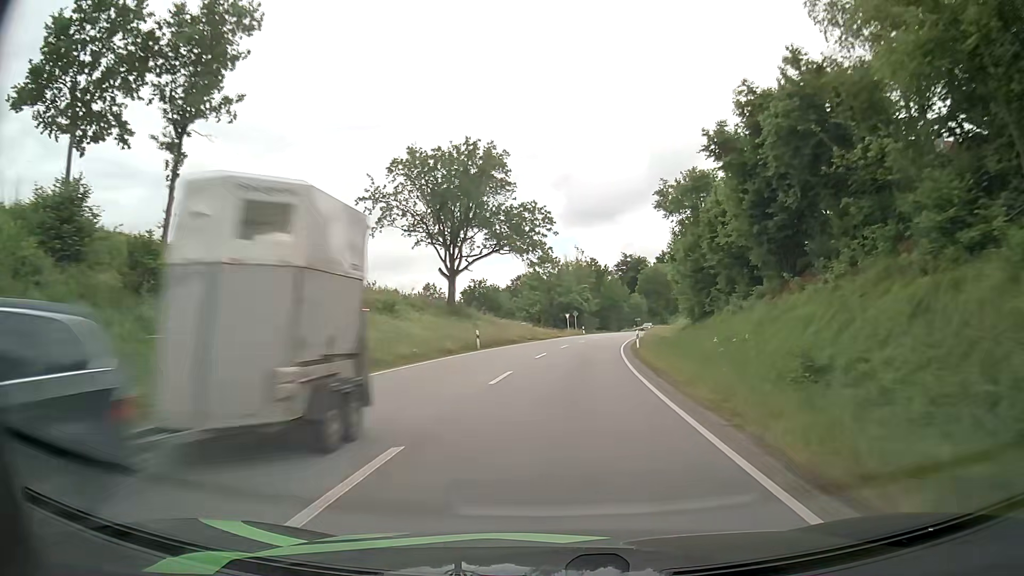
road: secondary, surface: asphalt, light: Day
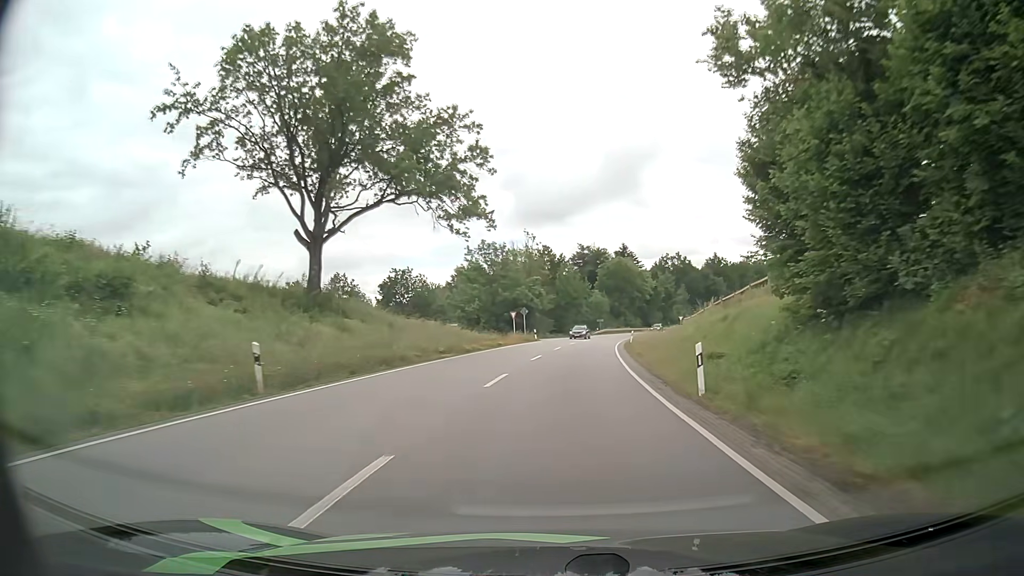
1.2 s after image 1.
(+0.8, +24.2) m; +4°
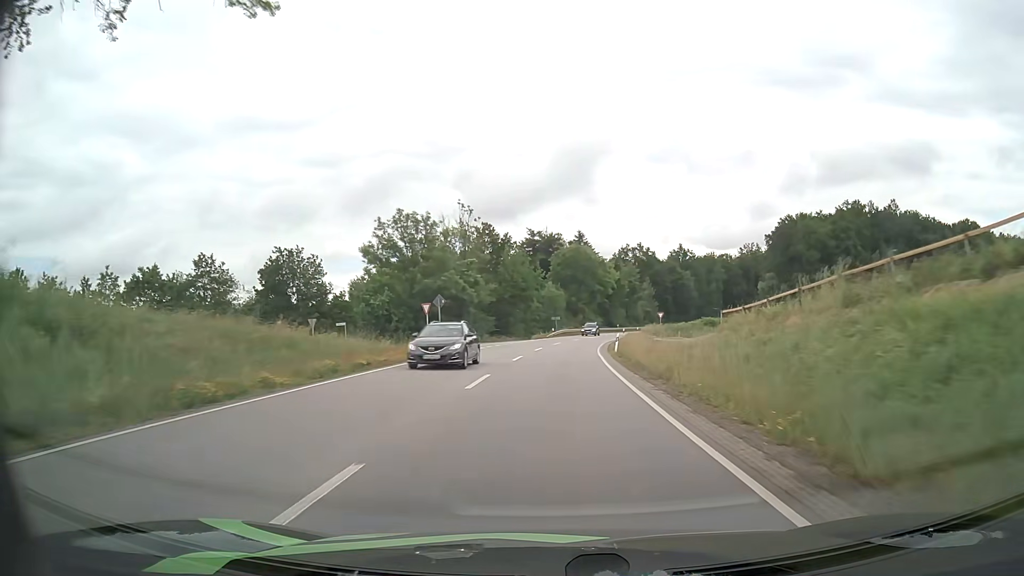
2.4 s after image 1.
(+1.0, +24.4) m; +5°
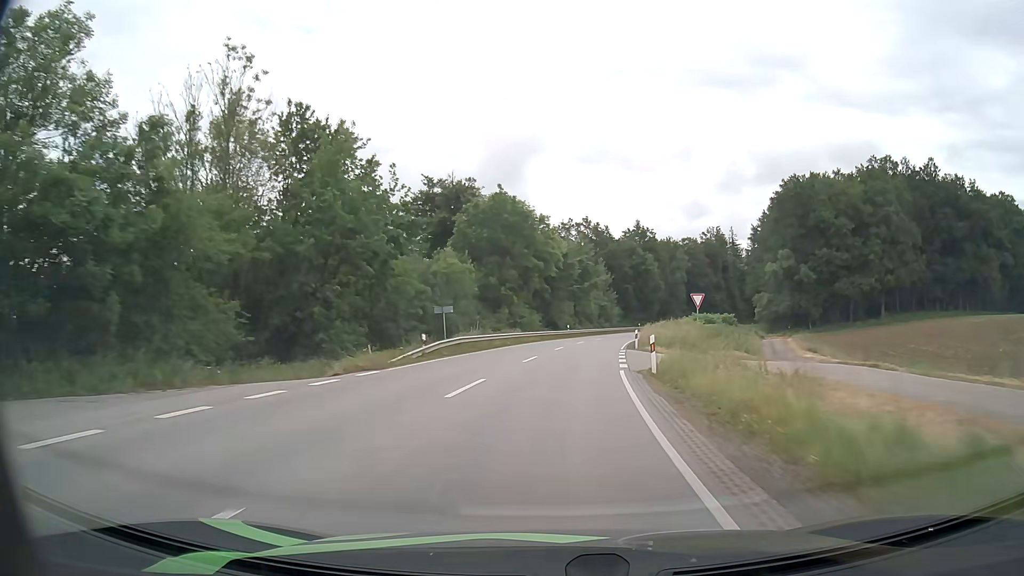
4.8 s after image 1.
(+2.5, +49.4) m; +6°
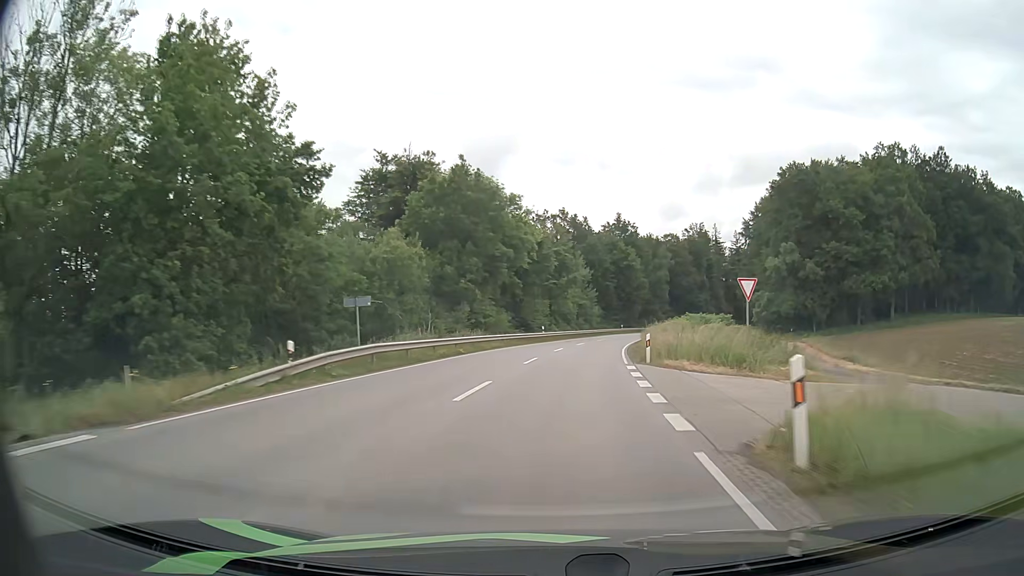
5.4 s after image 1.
(+0.2, +12.5) m; +2°
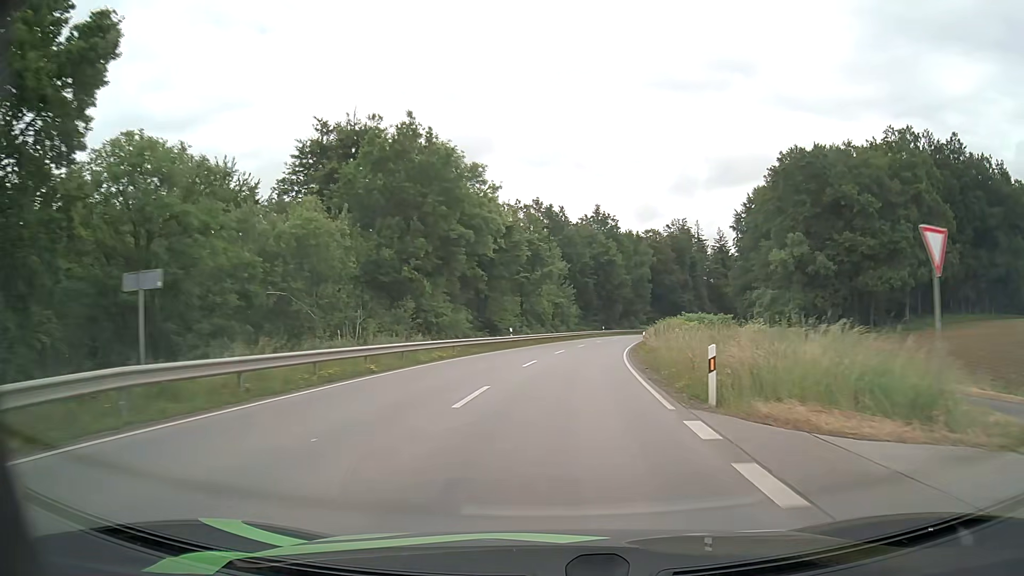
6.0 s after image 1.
(+0.2, +12.6) m; +2°
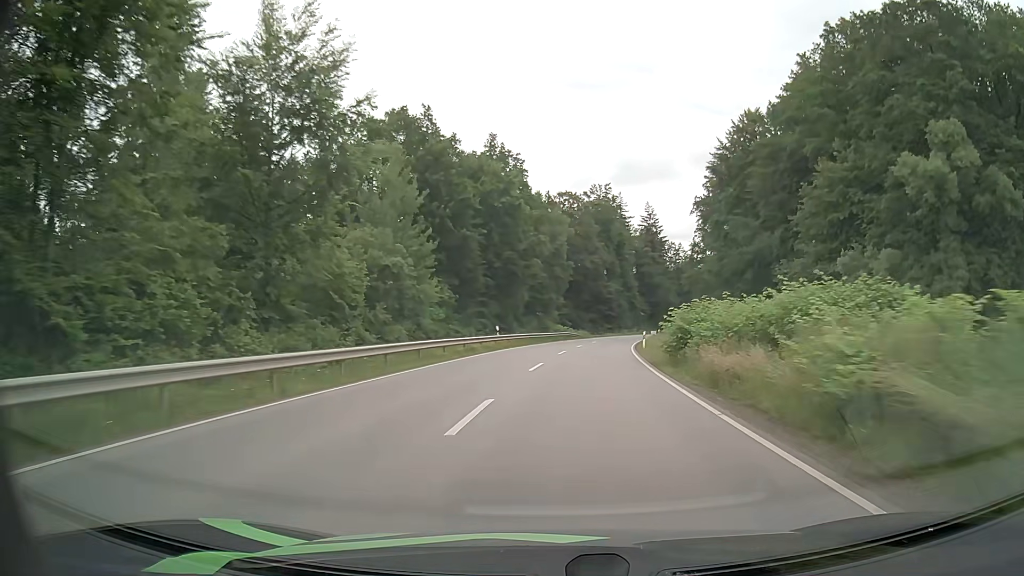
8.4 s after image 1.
(+4.0, +50.7) m; +9°
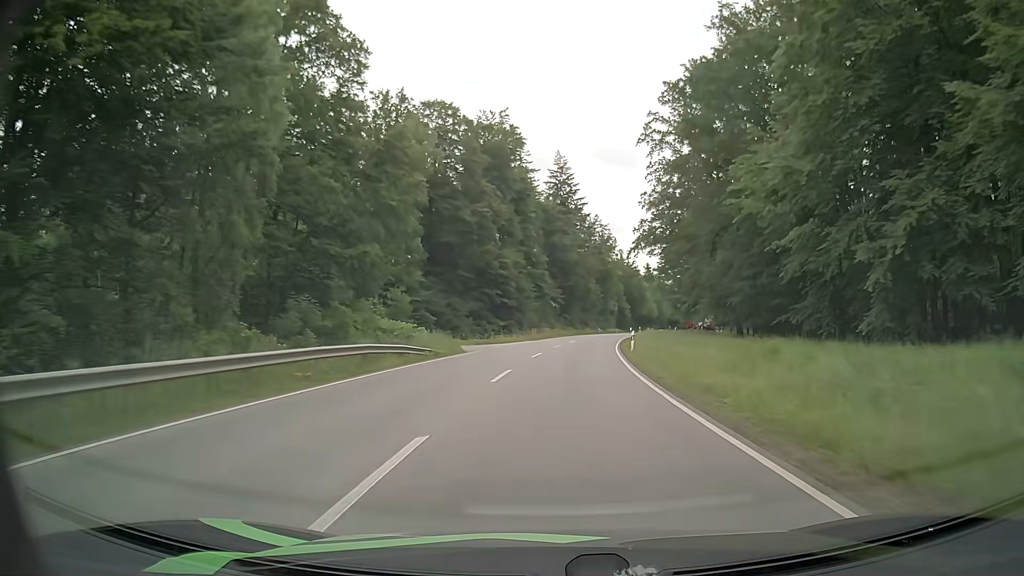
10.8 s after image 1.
(+4.1, +51.7) m; +9°
(0, +10) (0, +20) (+1, +30) (+2, +40) (+3, +50) (+4, +60) (+6, +70) (+7, +80) (+9, +89) (+11, +99) m
